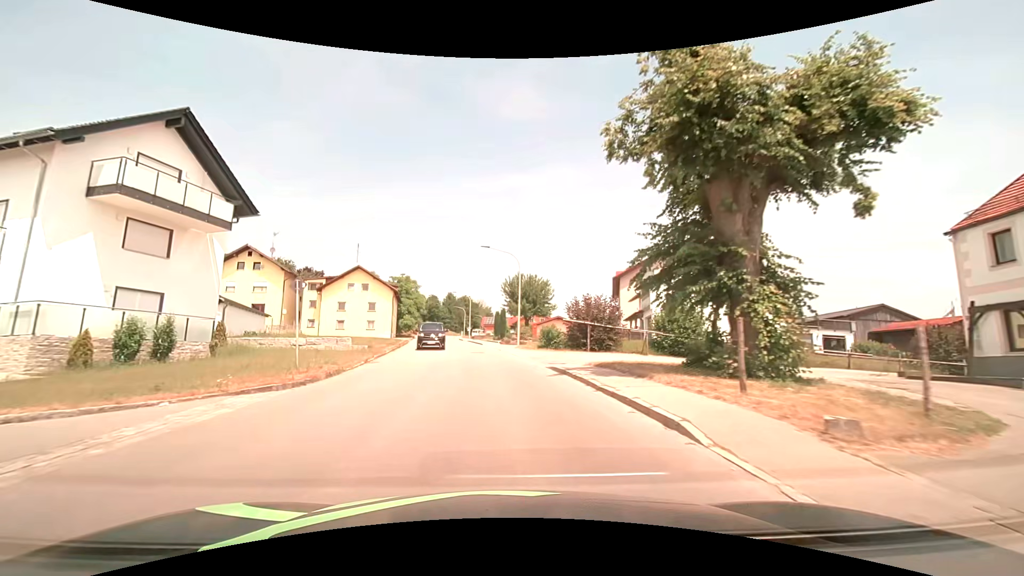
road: tertiary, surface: asphalt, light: Day
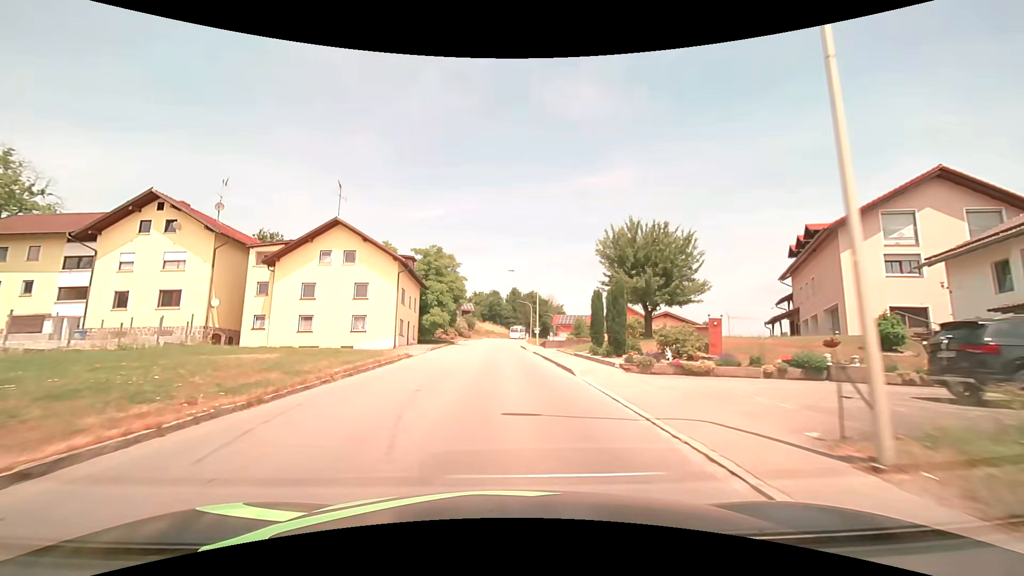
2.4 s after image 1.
(-2.0, +30.1) m; -8°
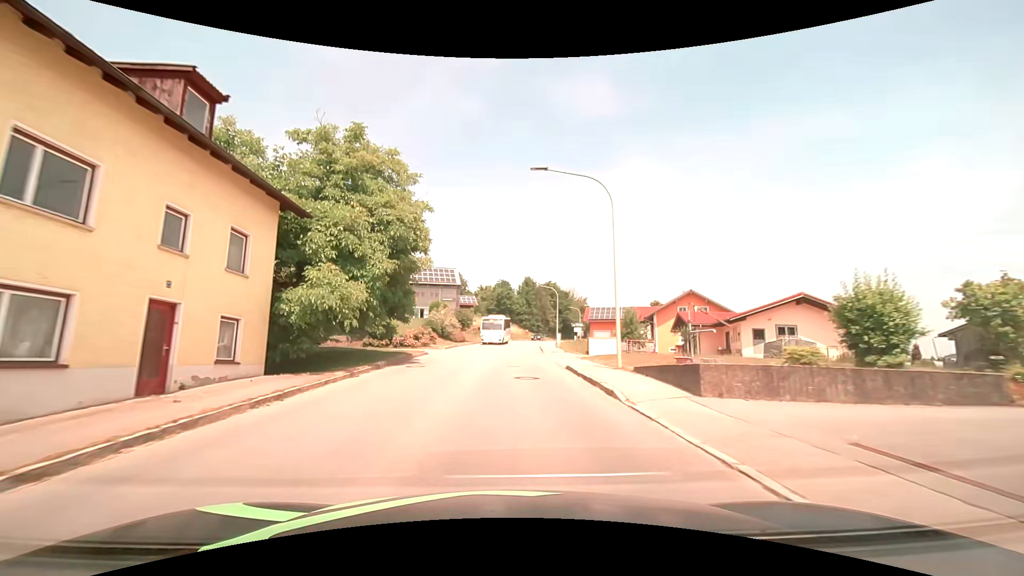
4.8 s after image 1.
(-0.7, +30.5) m; -2°
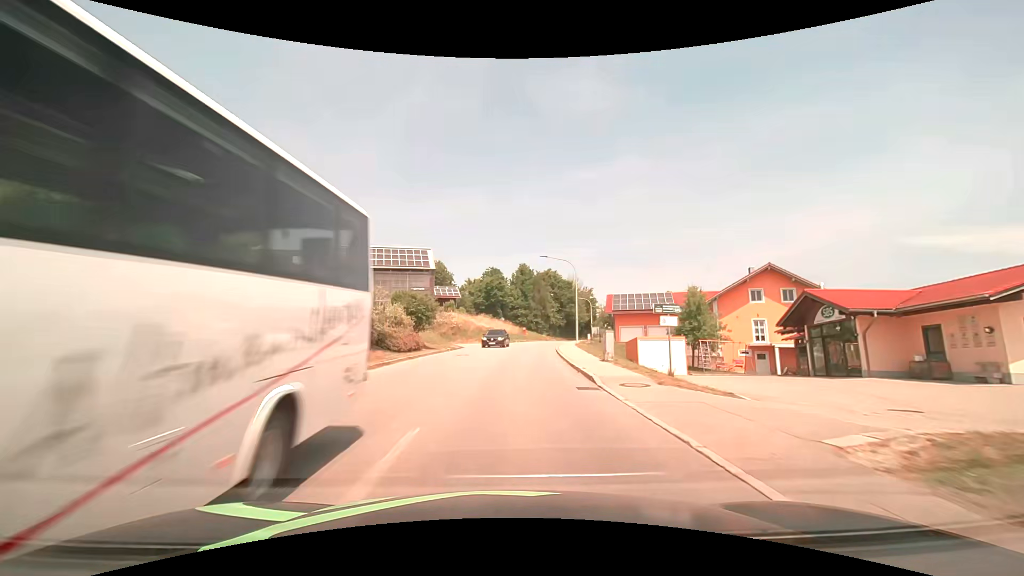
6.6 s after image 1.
(+0.2, +23.0) m; +1°
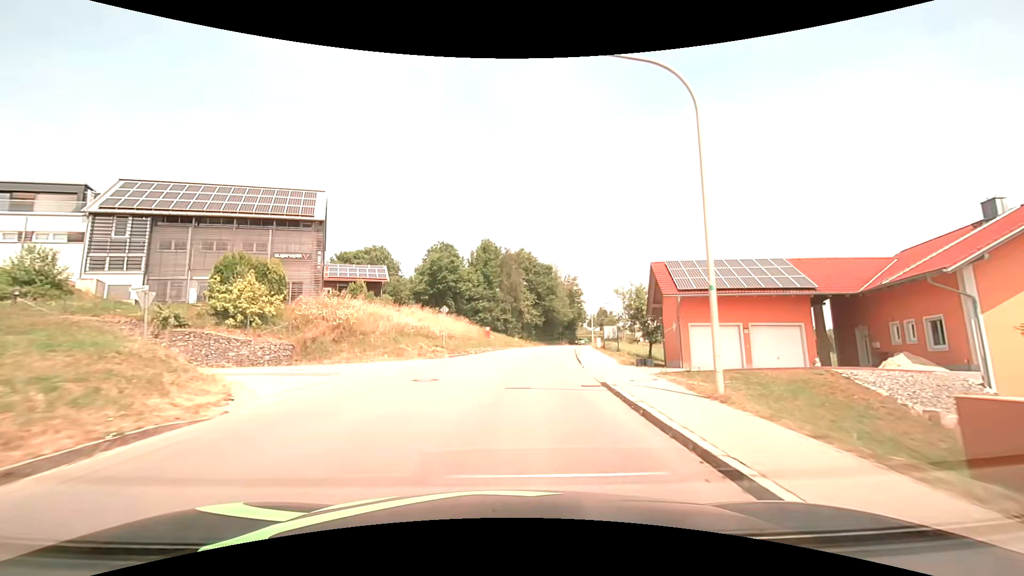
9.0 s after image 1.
(+0.7, +30.5) m; +4°
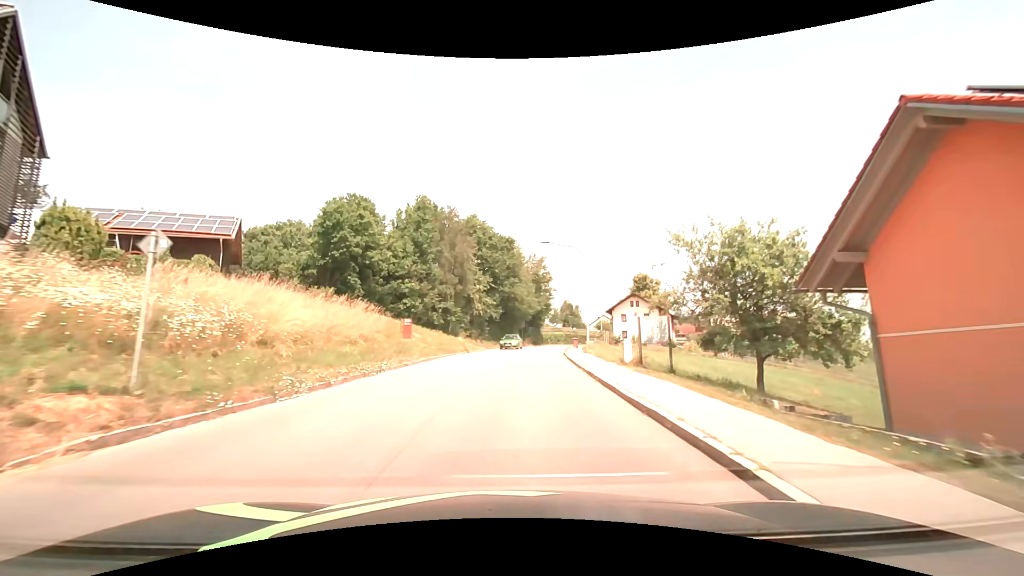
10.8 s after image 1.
(+0.9, +22.8) m; +5°
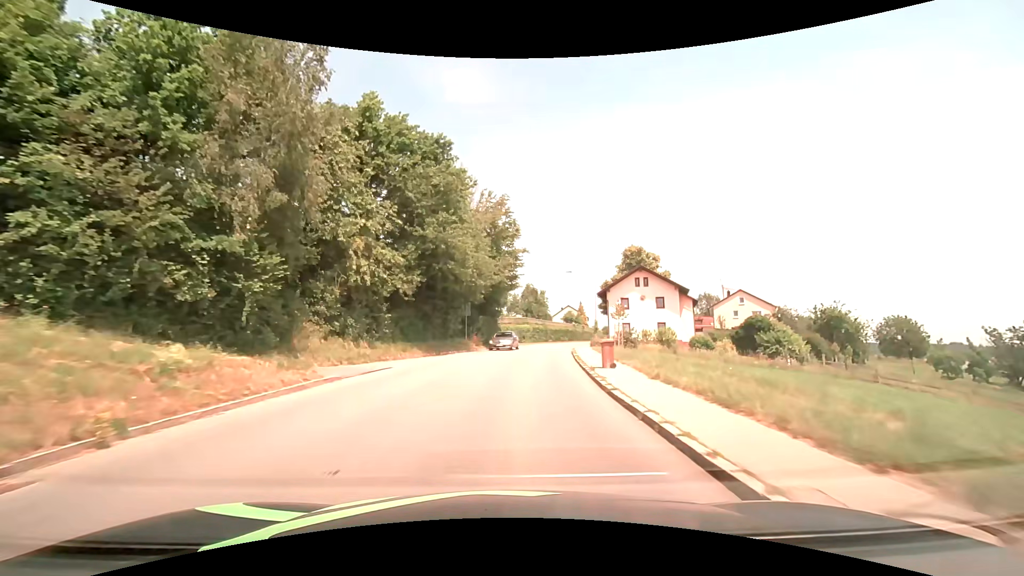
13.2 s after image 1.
(+1.6, +30.6) m; +6°
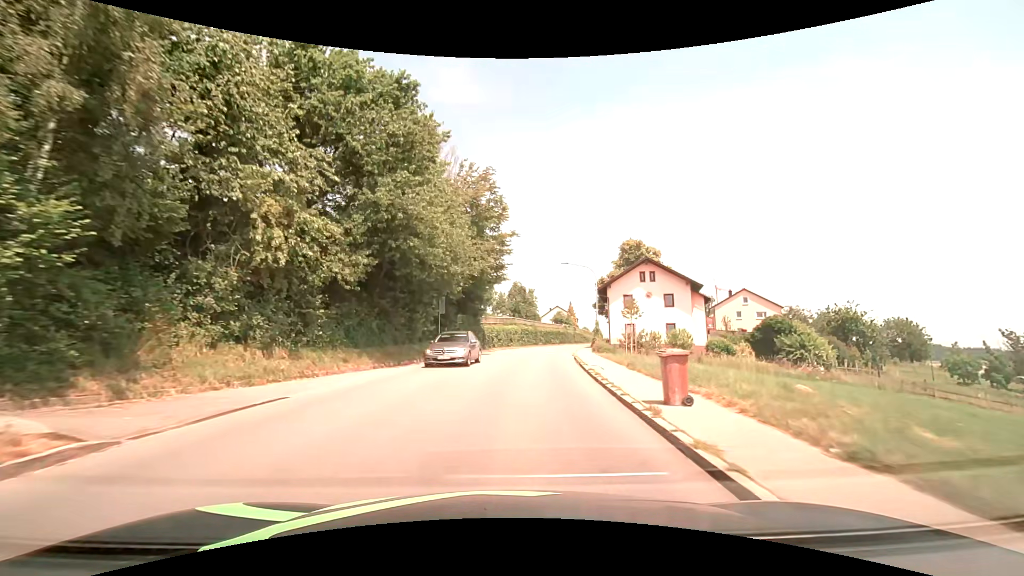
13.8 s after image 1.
(+0.1, +7.7) m; +1°
(0, +10) (+1, +20) (+2, +30) (+3, +40) (+5, +50) (+8, +59) (+10, +69) (+13, +79) (+17, +88) (+20, +97) m
